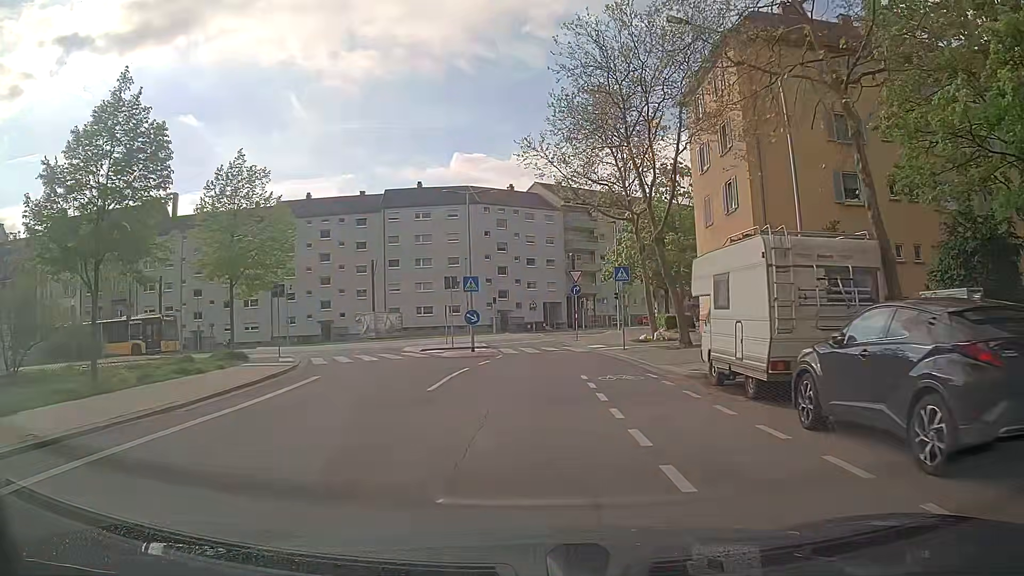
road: tertiary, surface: asphalt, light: Day
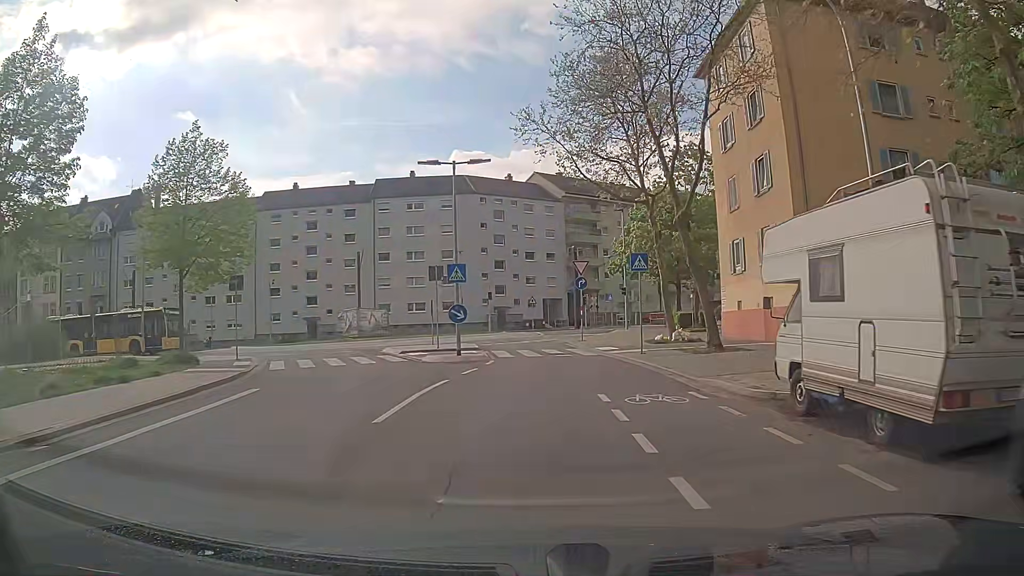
(0.0, +4.5) m; 0°
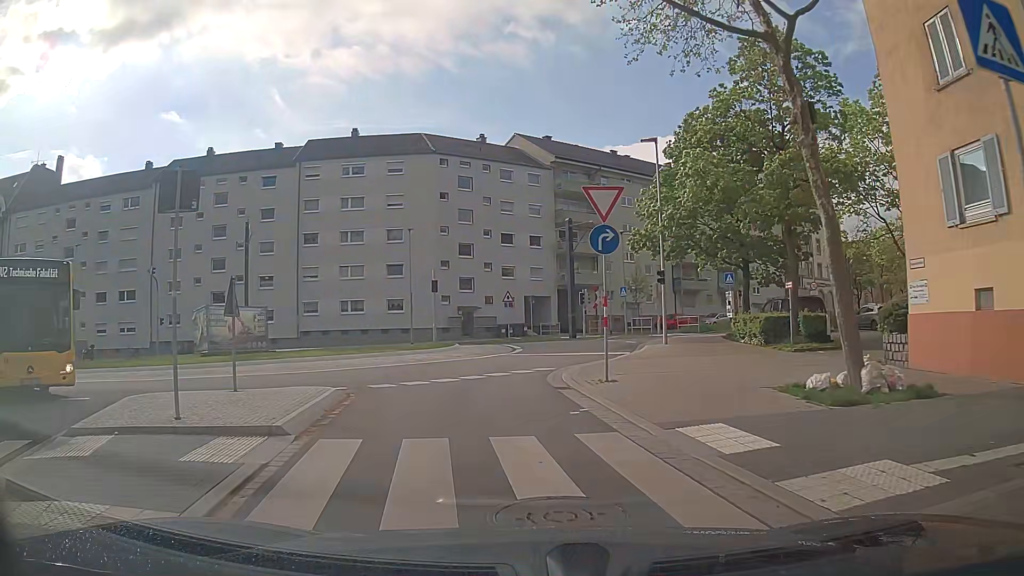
(+0.5, +18.5) m; 0°
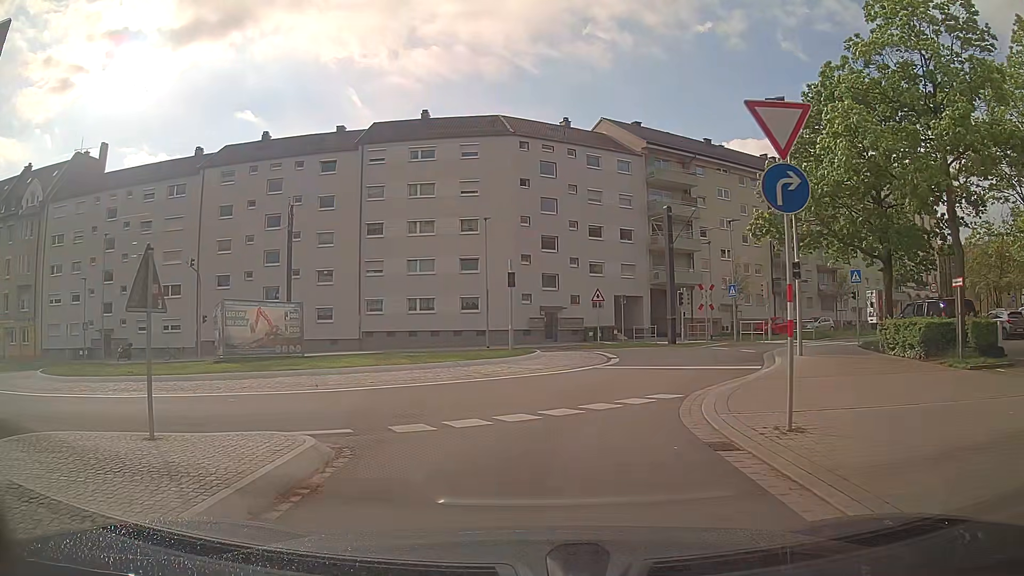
(-0.3, +5.4) m; -7°
